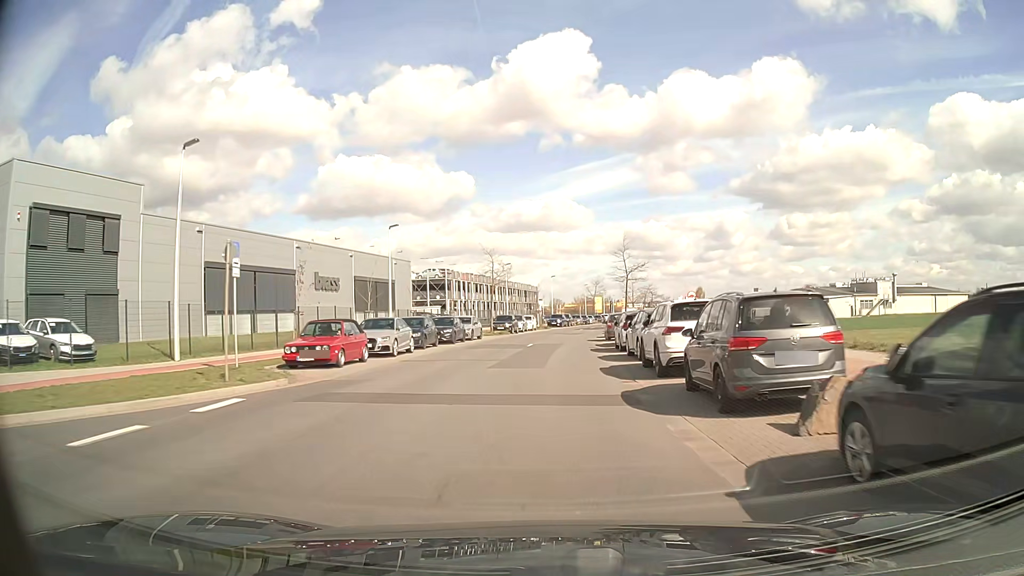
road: tertiary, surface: asphalt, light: Day
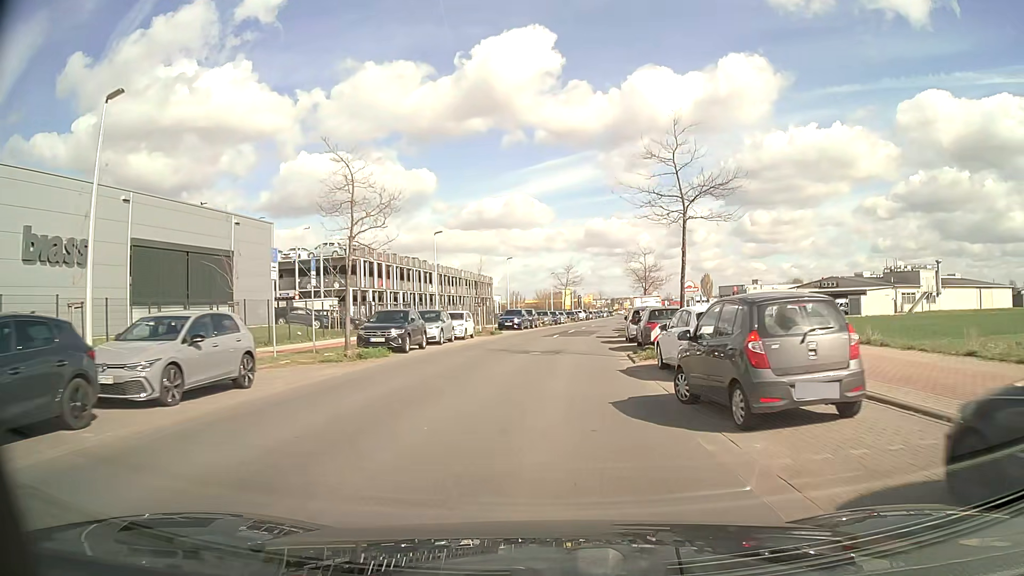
(+0.8, +30.3) m; +3°
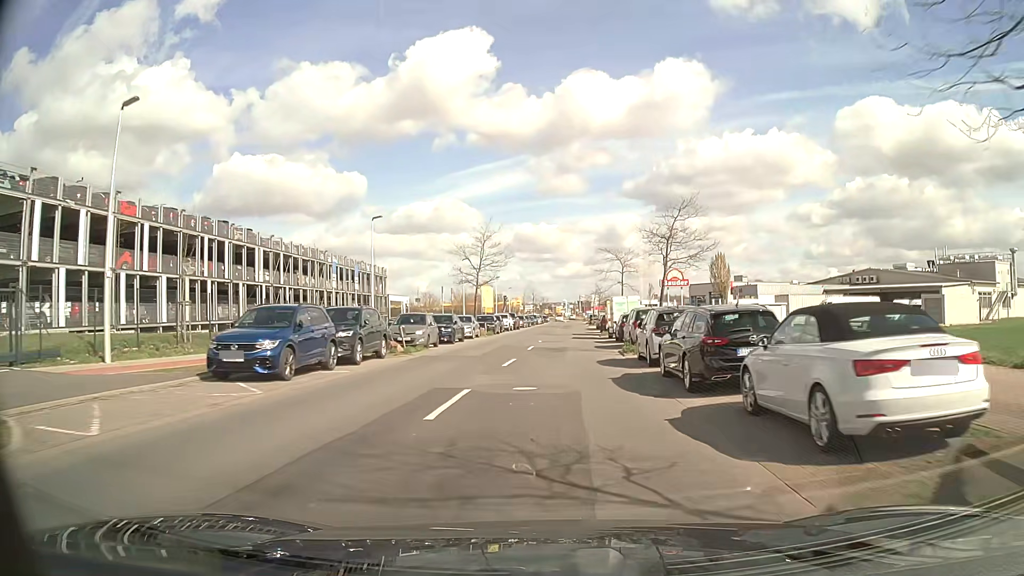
(+2.0, +37.3) m; +6°
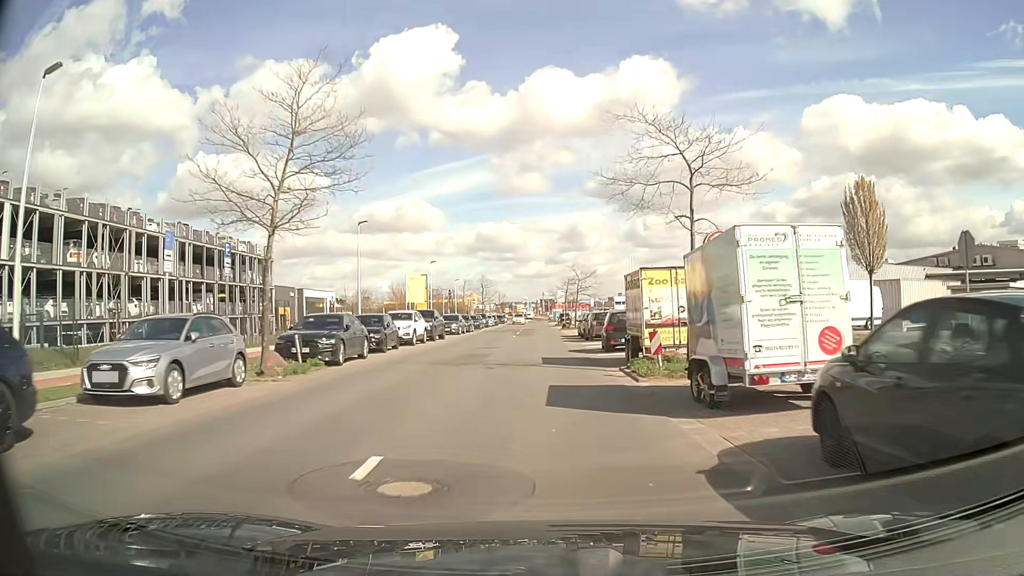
(+1.1, +30.4) m; +3°
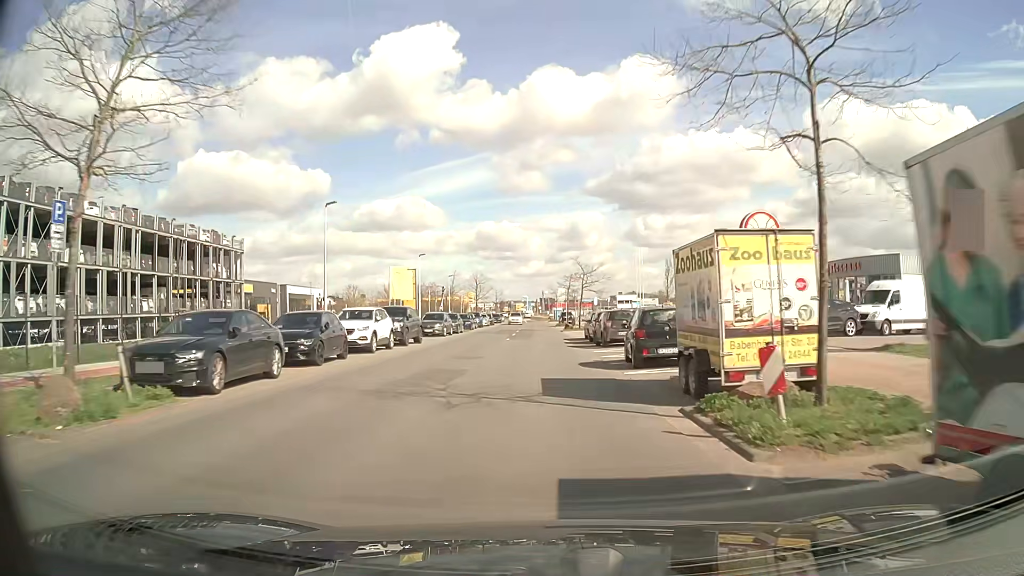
(0.0, +7.4) m; 0°
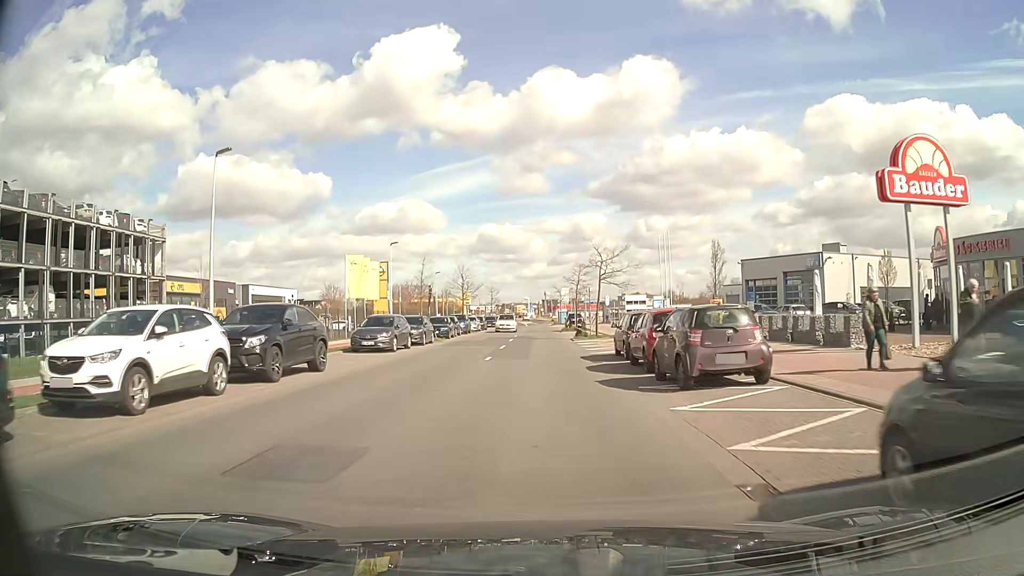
(0.0, +14.6) m; 0°
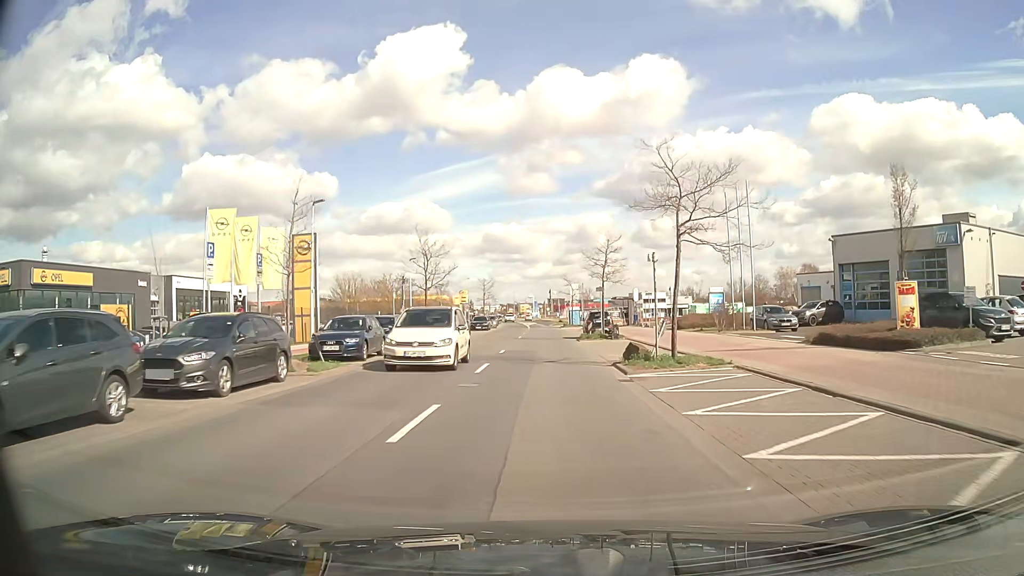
(0.0, +21.5) m; 0°
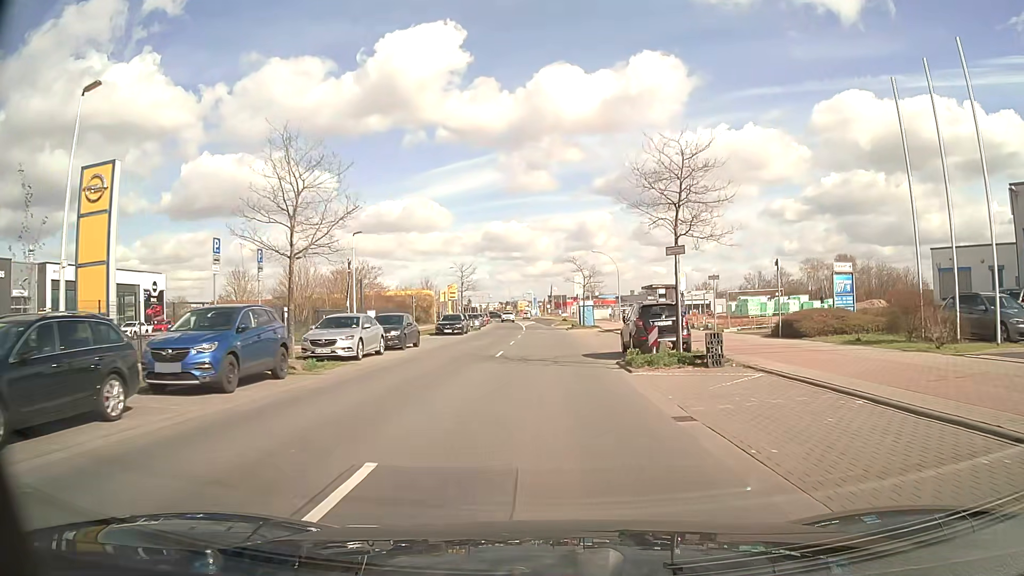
(-0.1, +21.3) m; 0°
(0, +10) (0, +20) (0, +30) (0, +40) (0, +50) (0, +60) (0, +70) (0, +80) (0, +90) (0, +100) m
